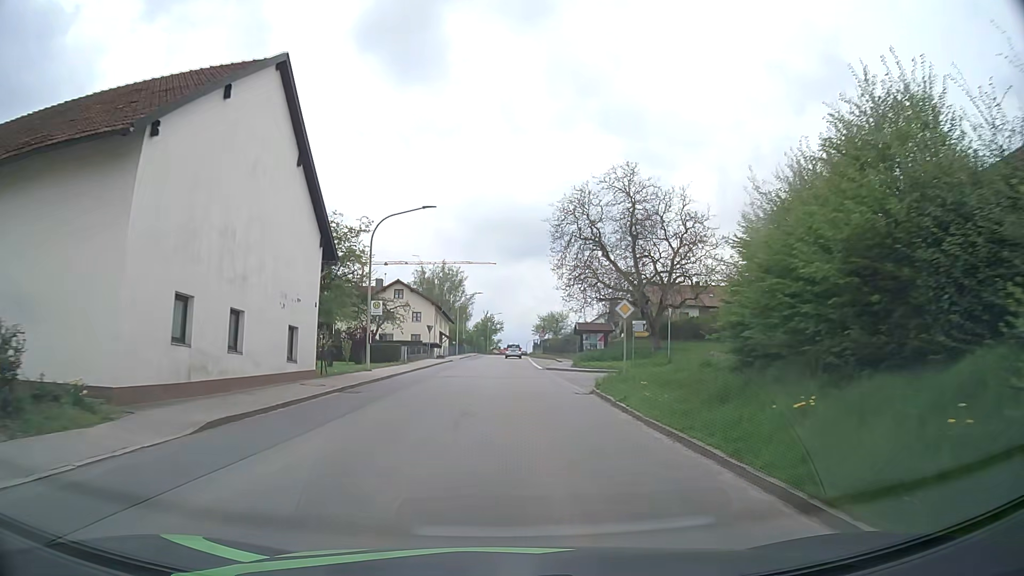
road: tertiary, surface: asphalt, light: Day
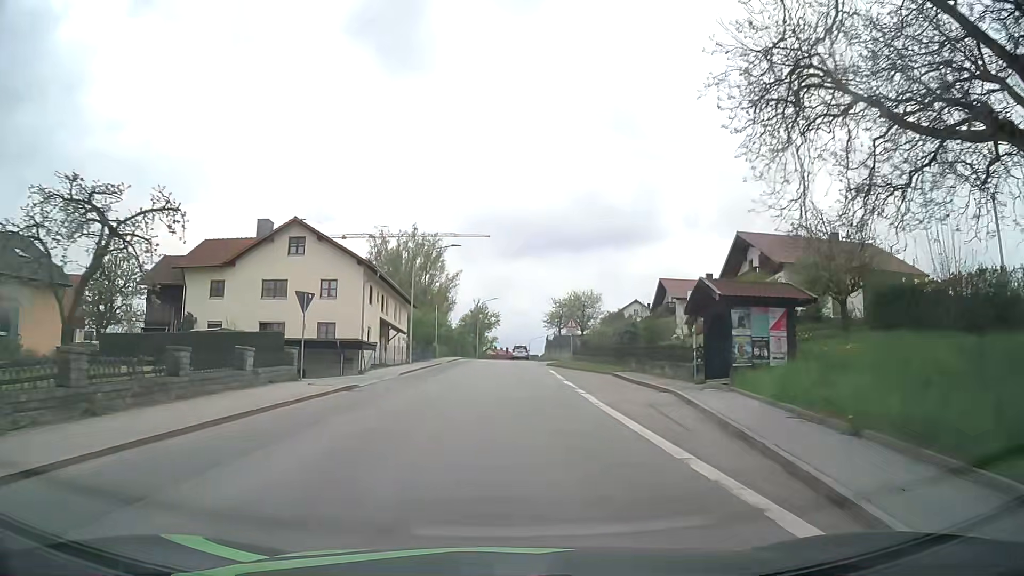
(-0.2, +37.9) m; 0°
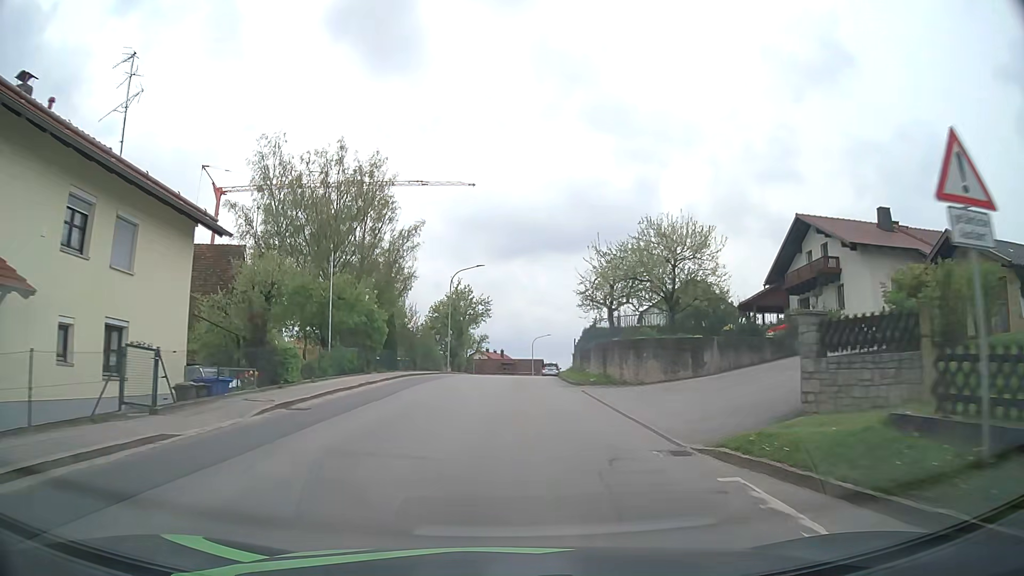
(+0.3, +38.2) m; 0°
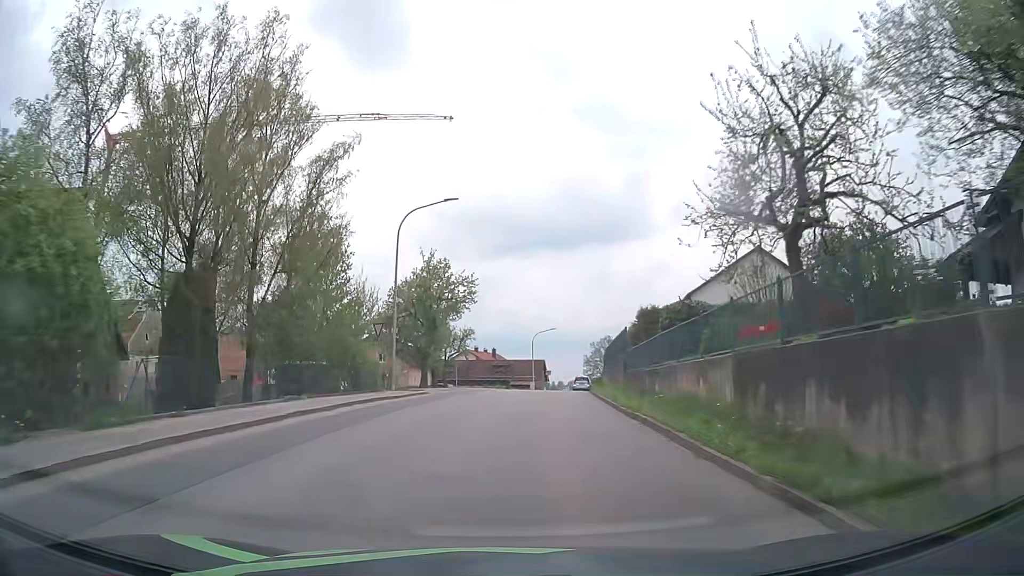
(+0.1, +22.9) m; +1°
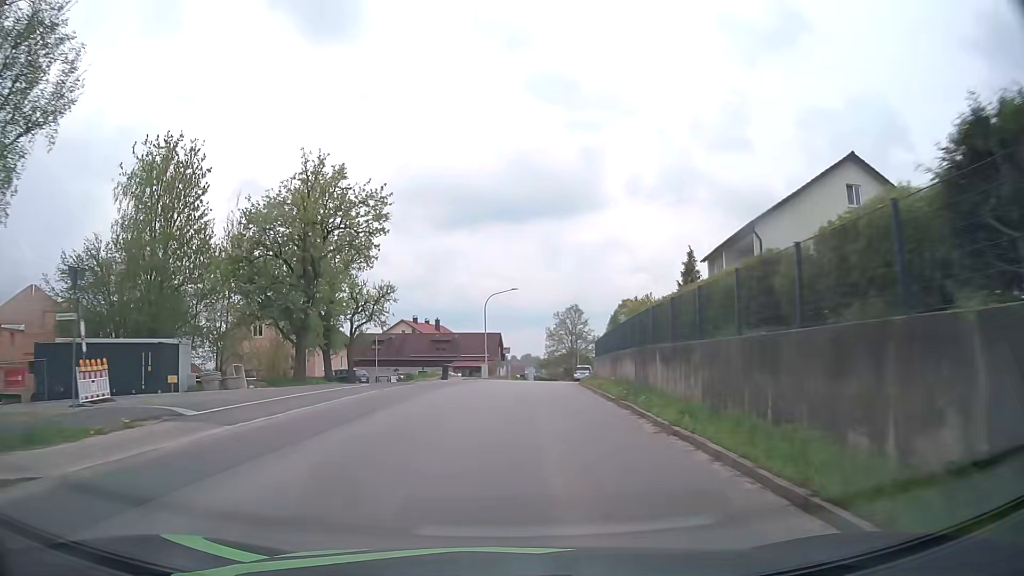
(+0.8, +23.1) m; +4°
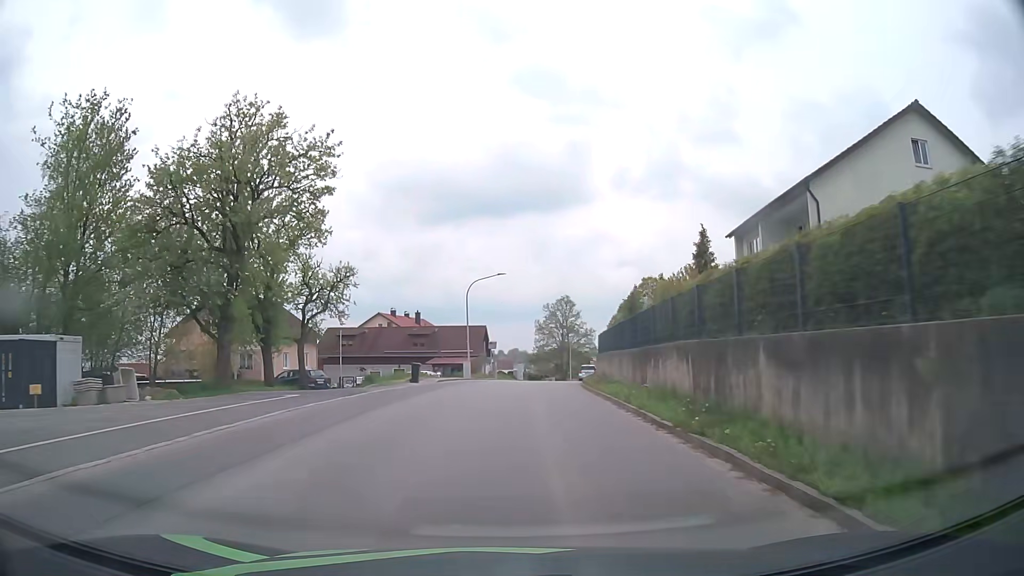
(+0.1, +7.8) m; +1°
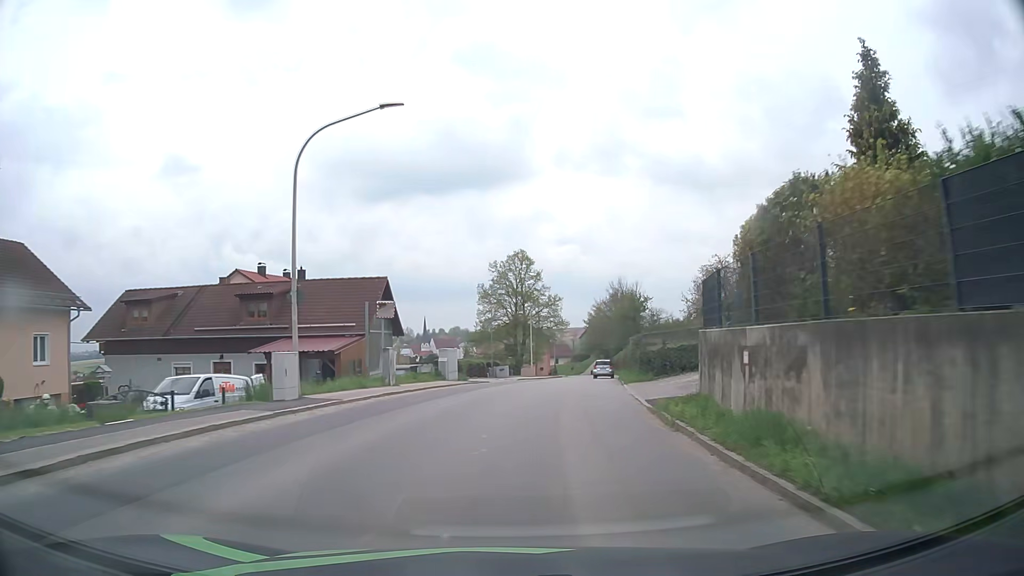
(+1.0, +31.4) m; +5°
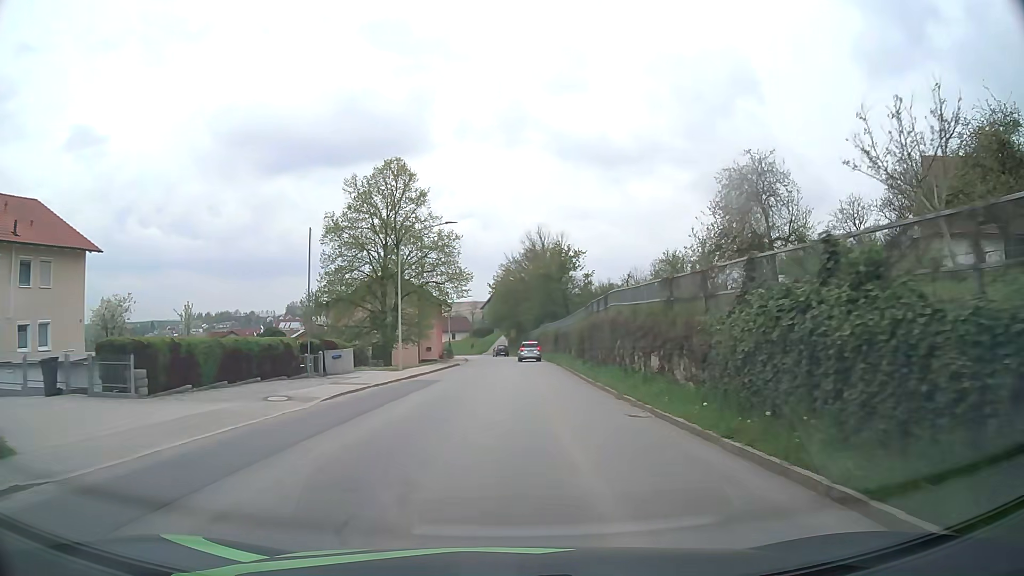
(+2.3, +31.6) m; +8°
(0, +10) (0, +20) (+1, +30) (+1, +40) (+1, +50) (+1, +60) (+1, +70) (0, +80) (-1, +90) (-3, +100) m
